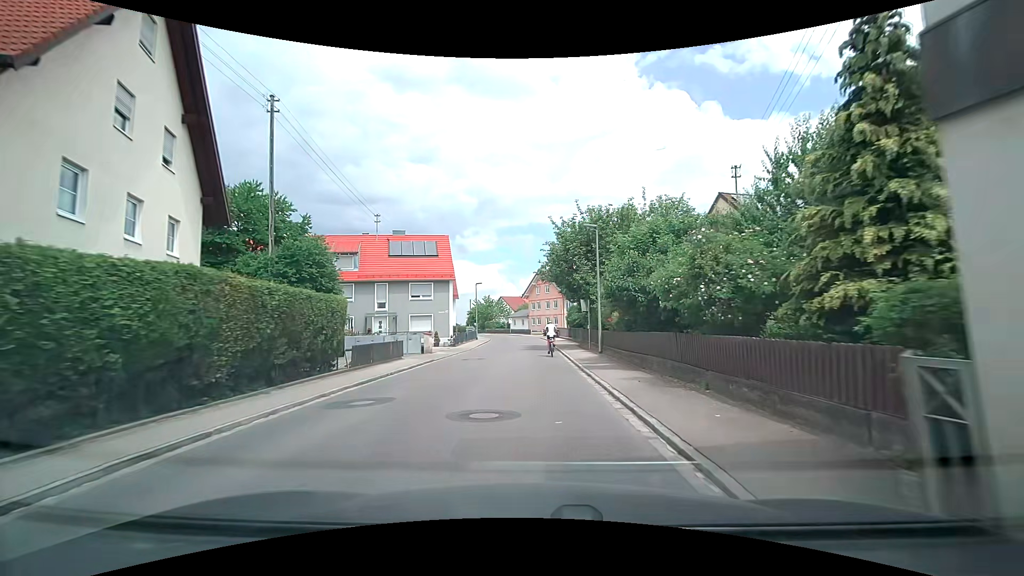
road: tertiary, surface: asphalt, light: Day
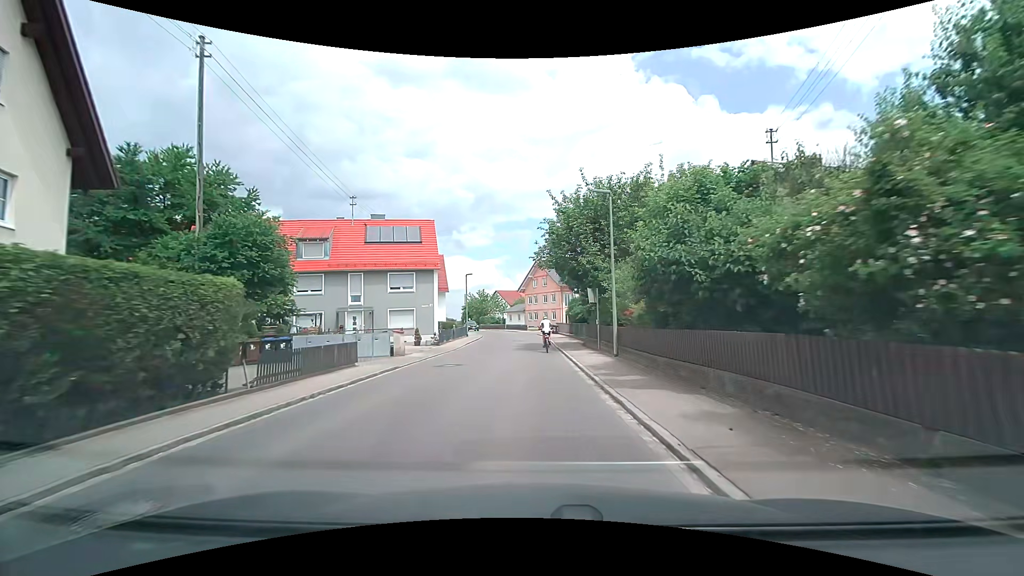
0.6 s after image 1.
(0.0, +5.4) m; -1°
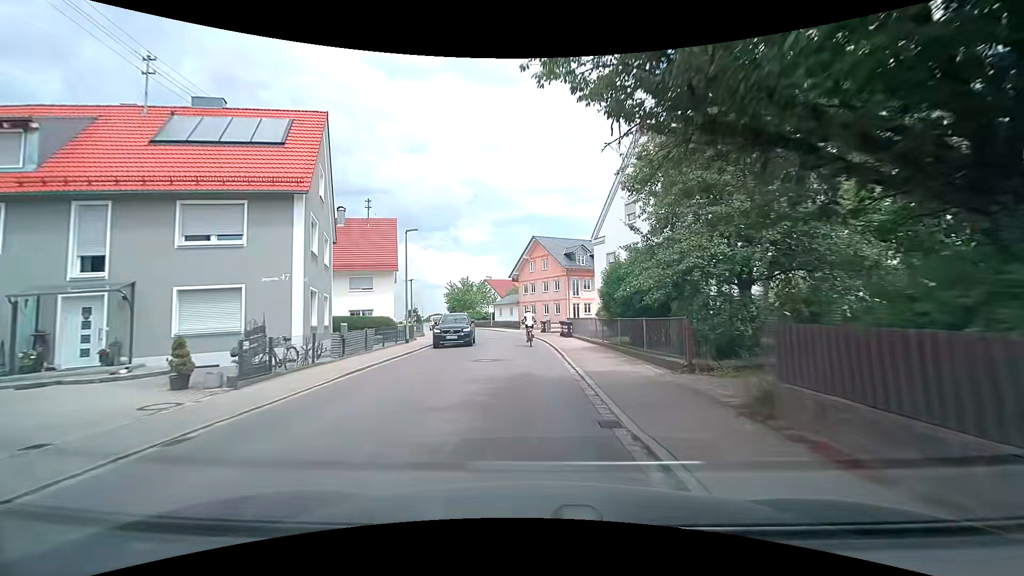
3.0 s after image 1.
(+0.6, +22.7) m; +2°
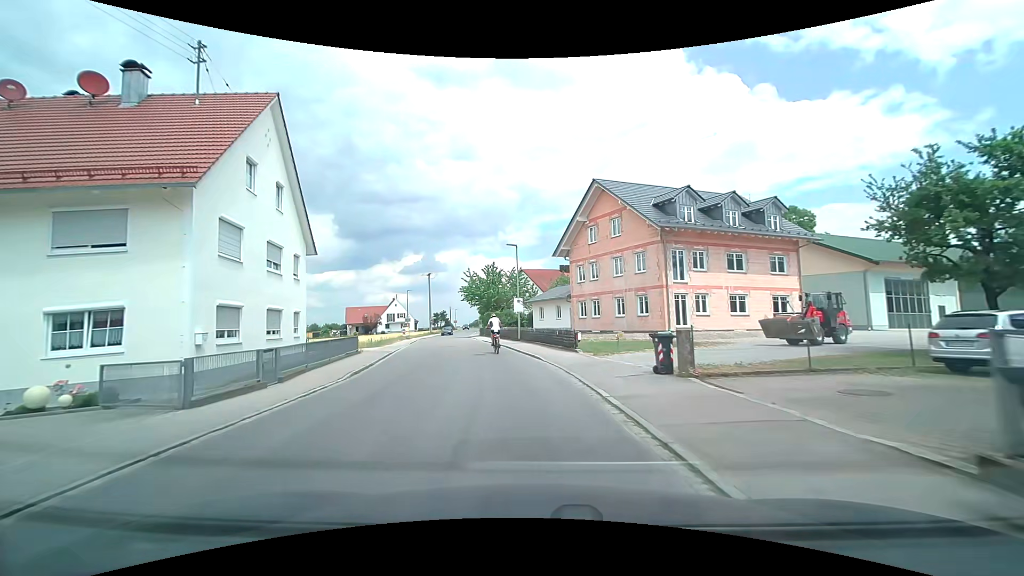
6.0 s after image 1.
(-1.0, +28.9) m; -7°
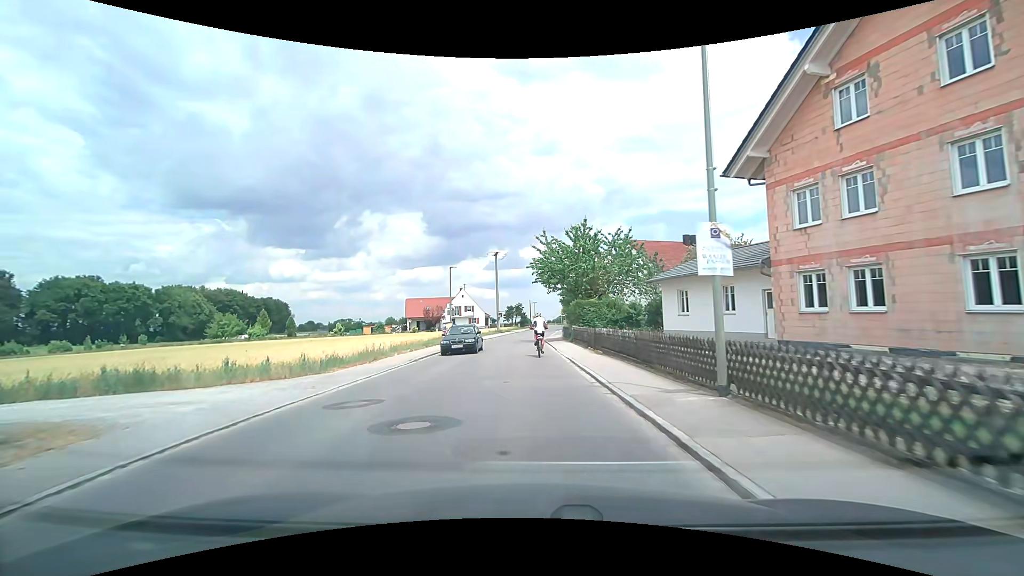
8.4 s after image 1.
(-1.8, +23.3) m; -8°
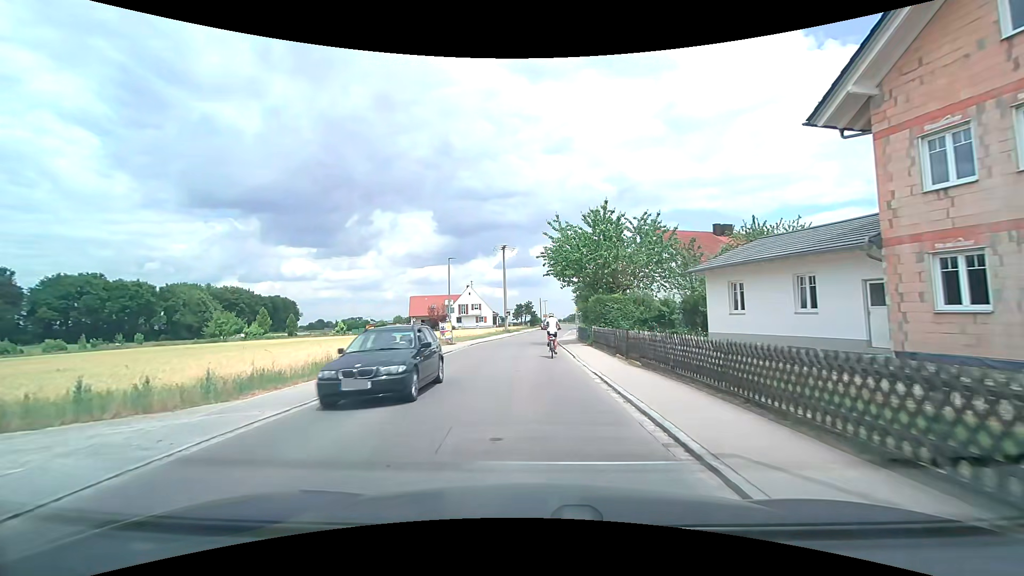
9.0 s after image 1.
(-0.1, +5.3) m; -1°
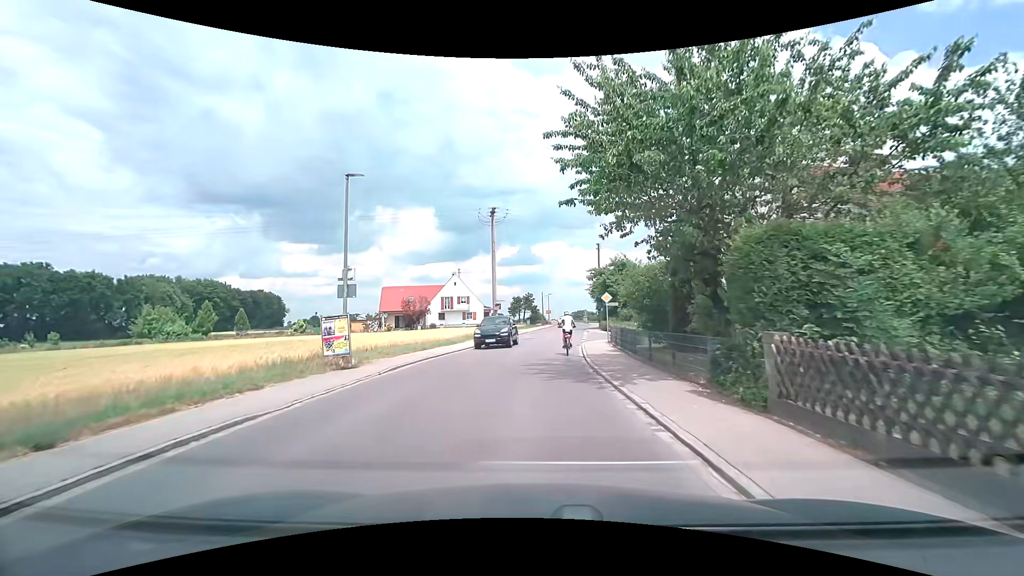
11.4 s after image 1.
(-0.3, +19.5) m; -1°
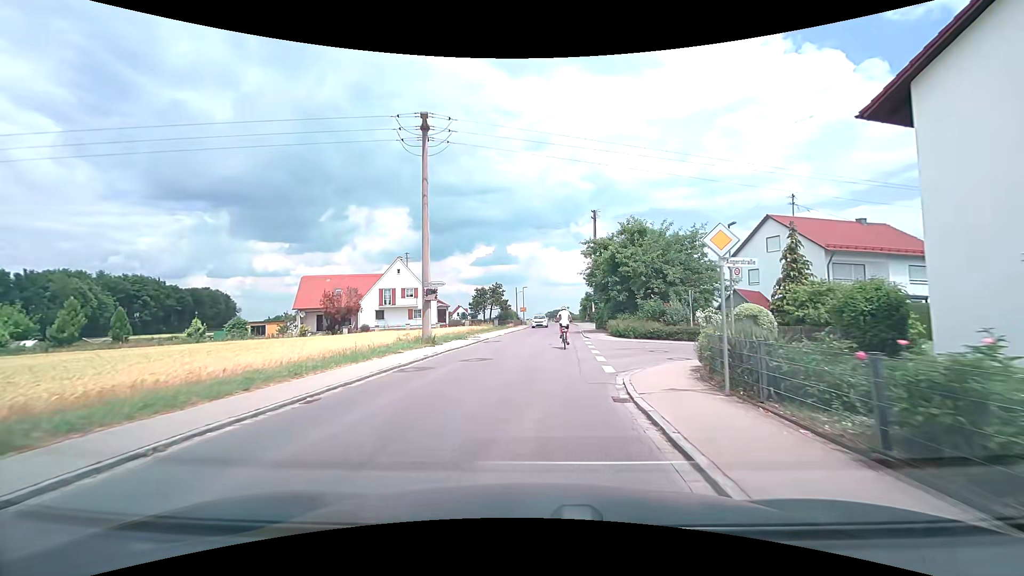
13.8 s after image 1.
(+0.5, +19.9) m; +4°
